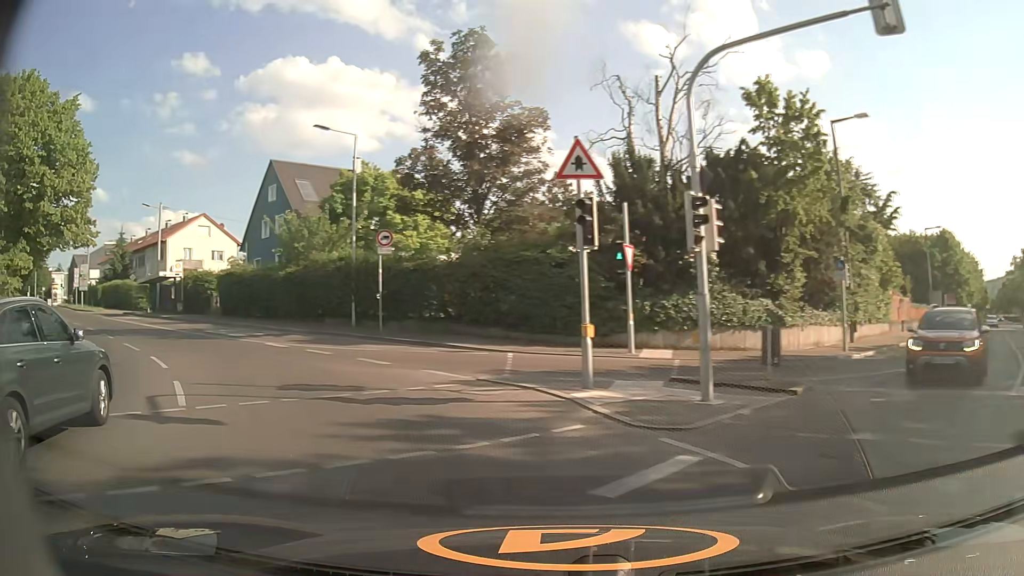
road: secondary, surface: asphalt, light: Day
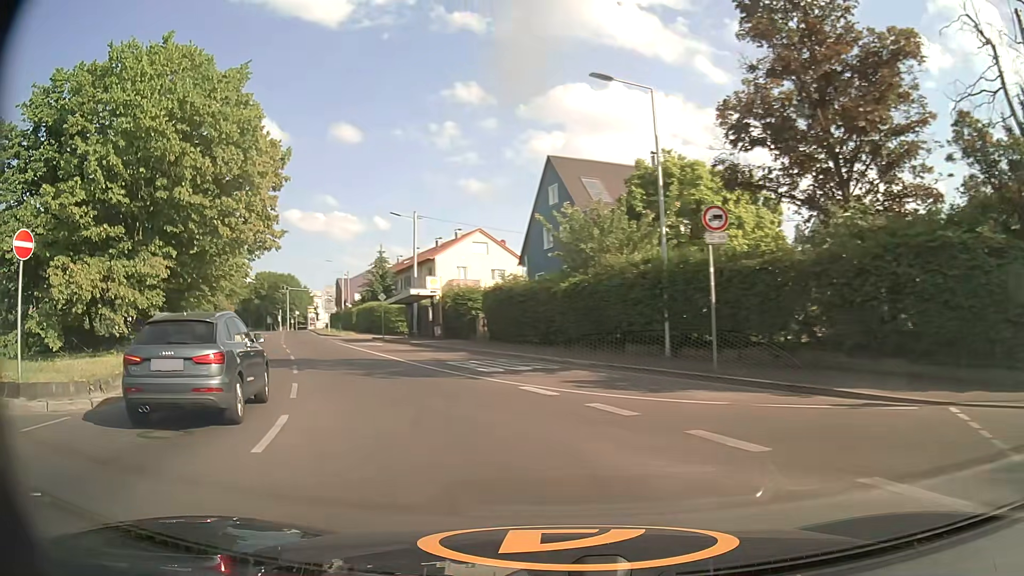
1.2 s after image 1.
(-2.1, +8.7) m; -25°
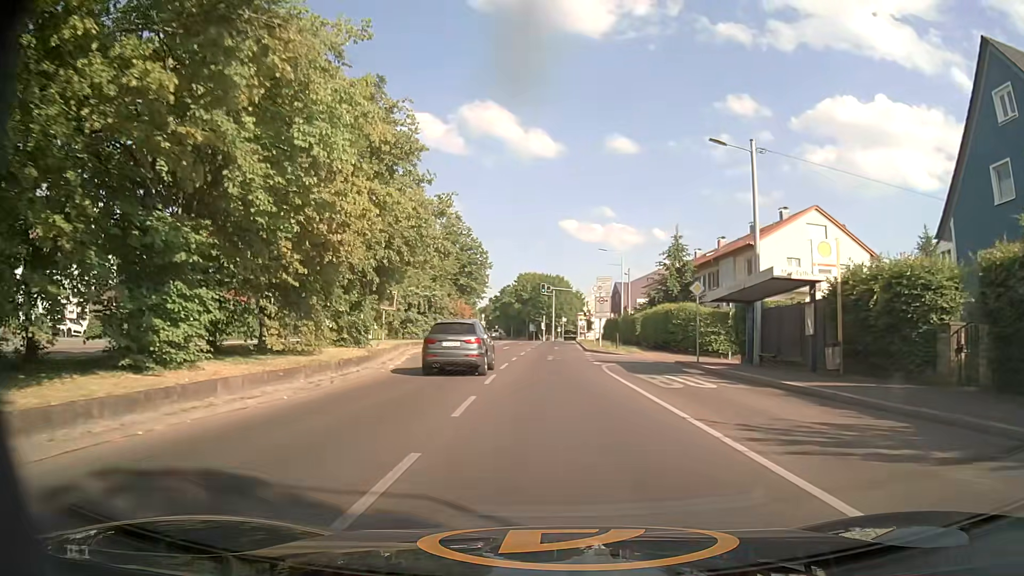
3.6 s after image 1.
(-6.1, +20.6) m; -24°
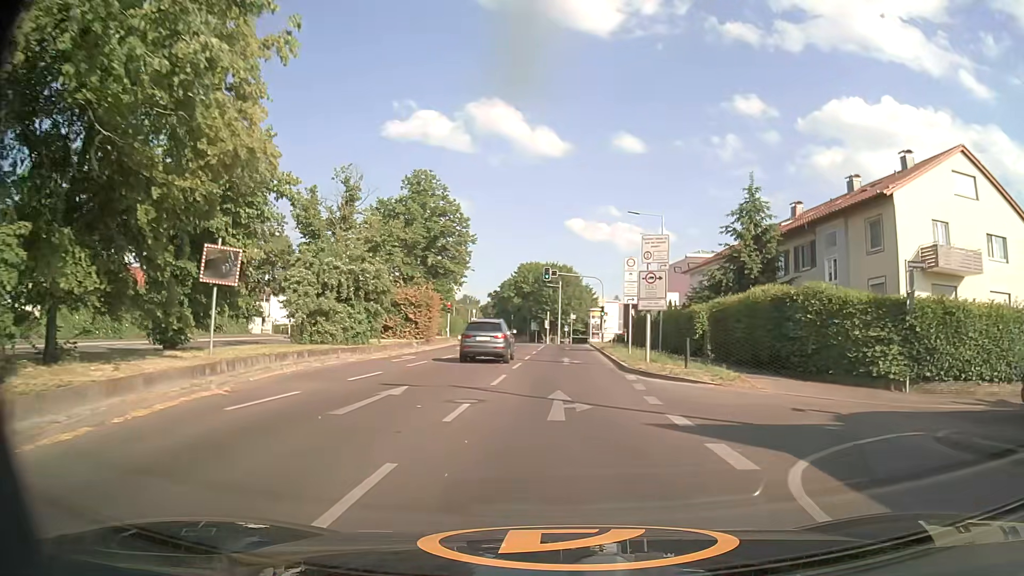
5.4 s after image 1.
(-0.1, +19.4) m; -1°
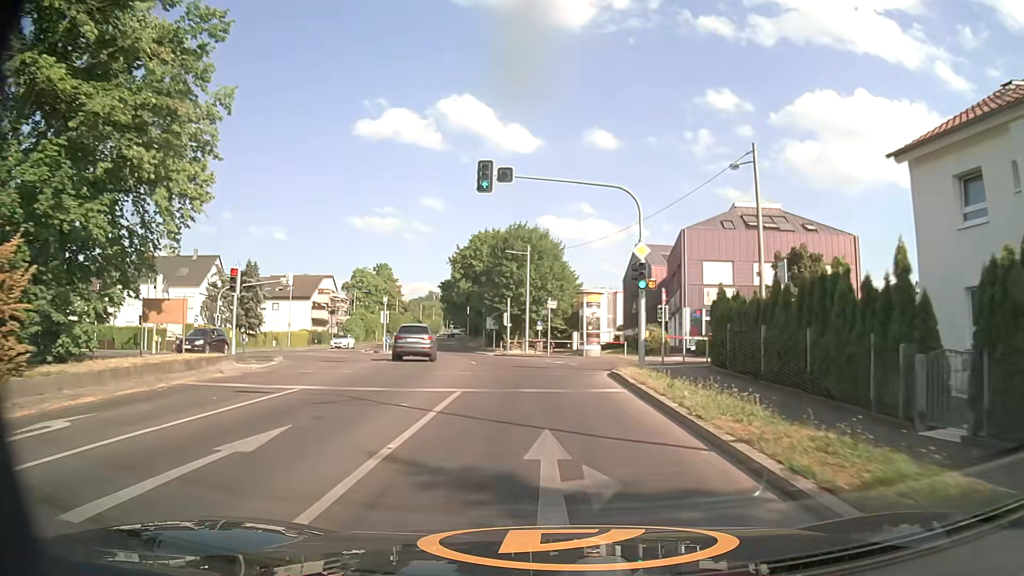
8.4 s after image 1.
(+0.7, +36.9) m; +2°
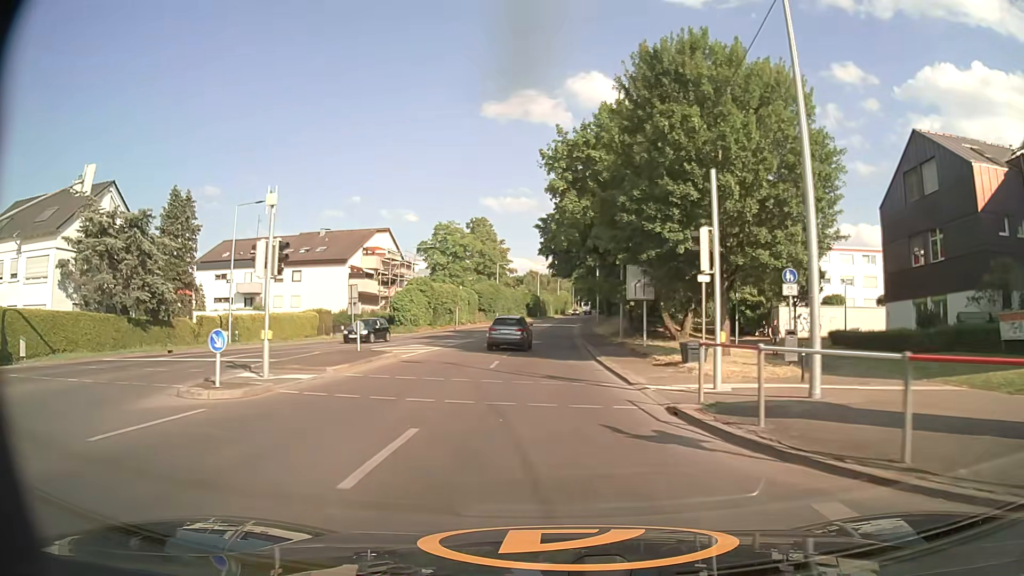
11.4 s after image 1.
(-3.5, +39.4) m; -12°
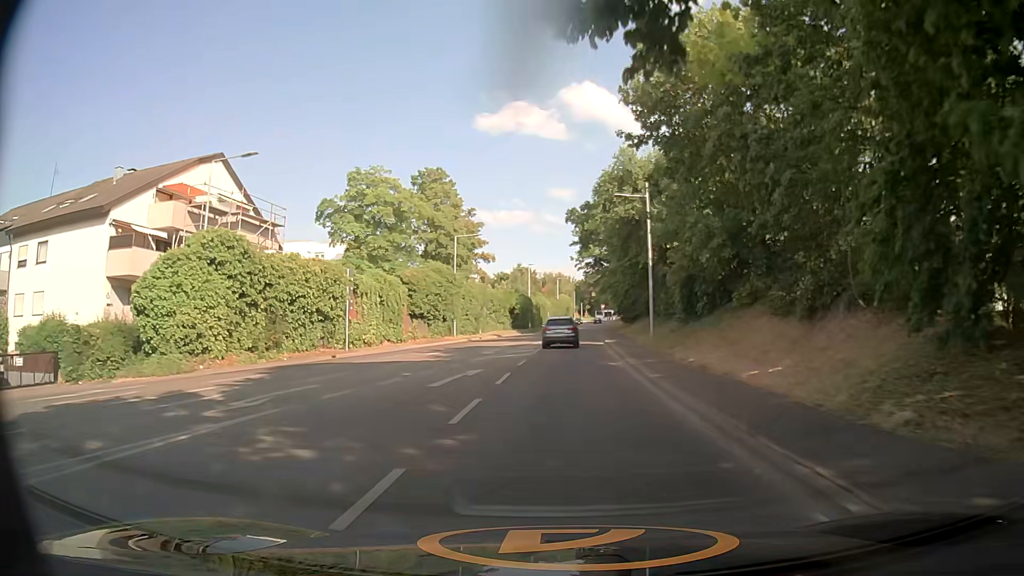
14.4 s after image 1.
(-0.3, +40.8) m; 0°
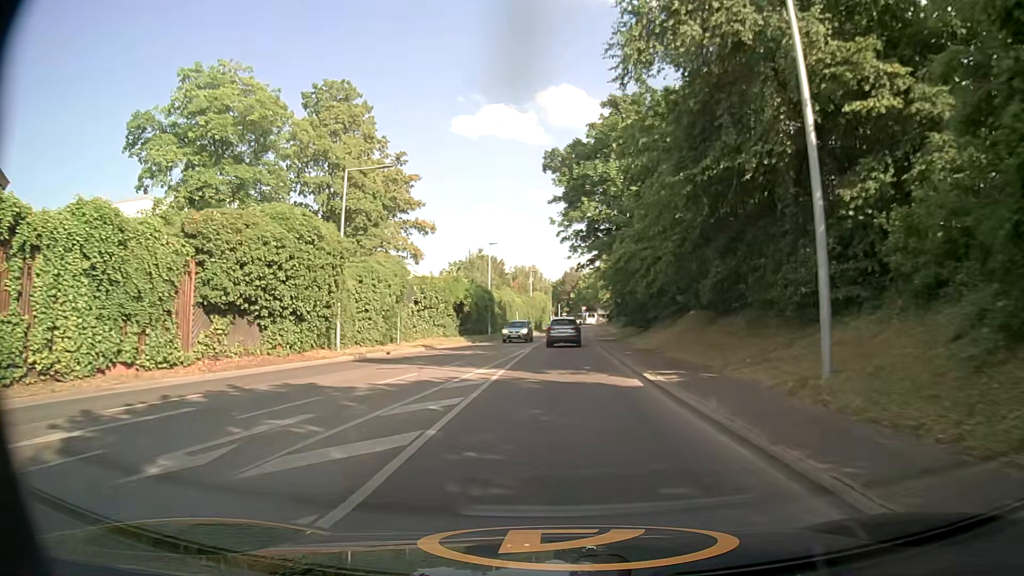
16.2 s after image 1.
(+0.5, +24.9) m; +2°
(0, +10) (0, +20) (+1, +30) (+1, +40) (+2, +50) (+2, +60) (+3, +70) (+3, +80) (+4, +90) (+5, +100) m
